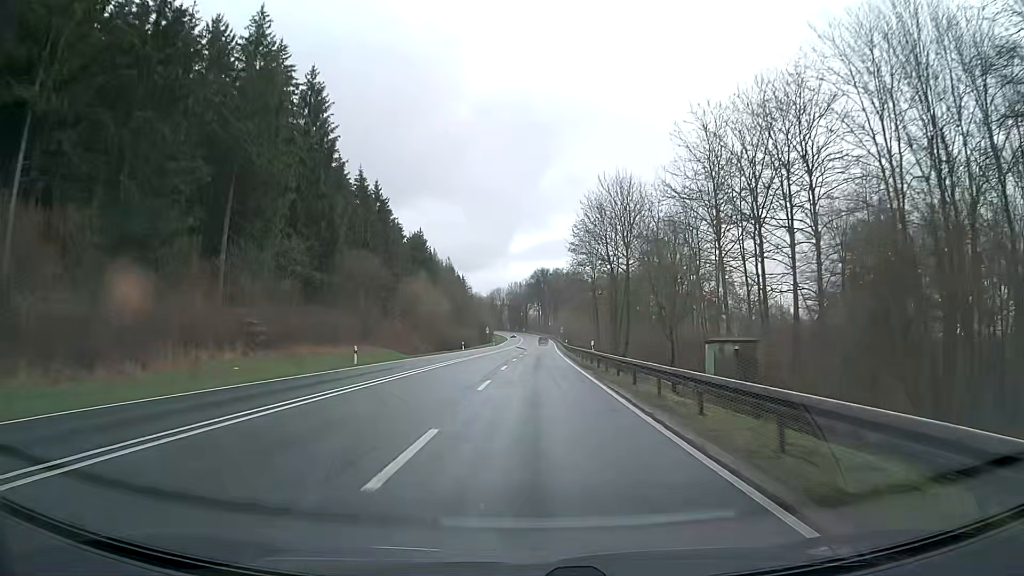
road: primary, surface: asphalt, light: Day
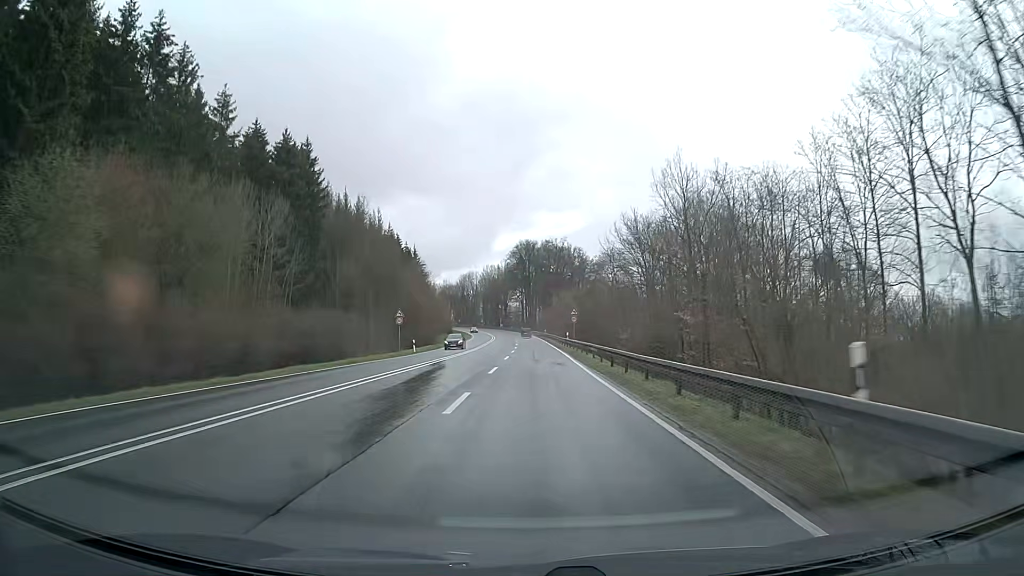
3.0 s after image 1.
(+1.4, +78.2) m; +2°
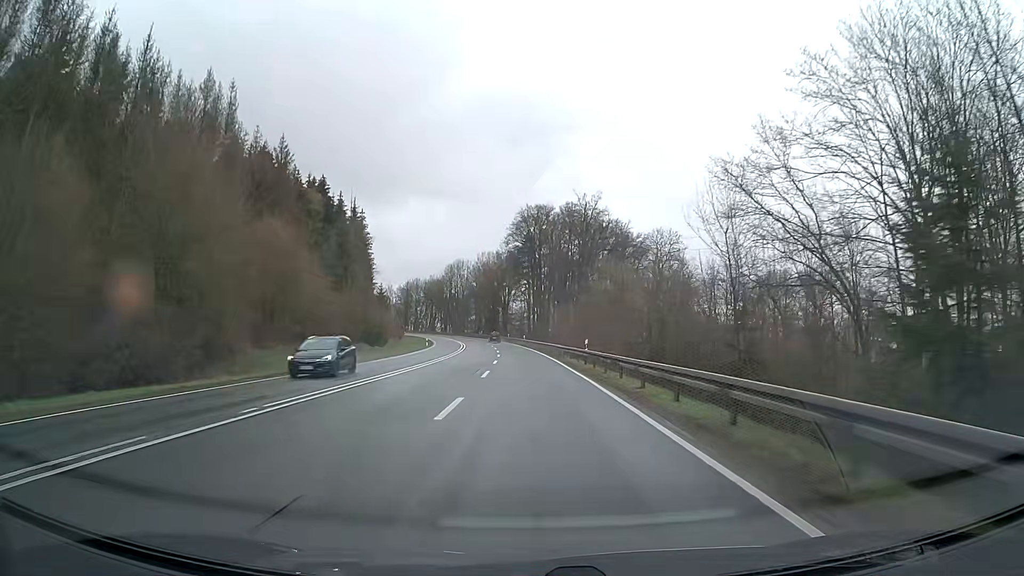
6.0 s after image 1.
(-0.1, +72.1) m; -1°
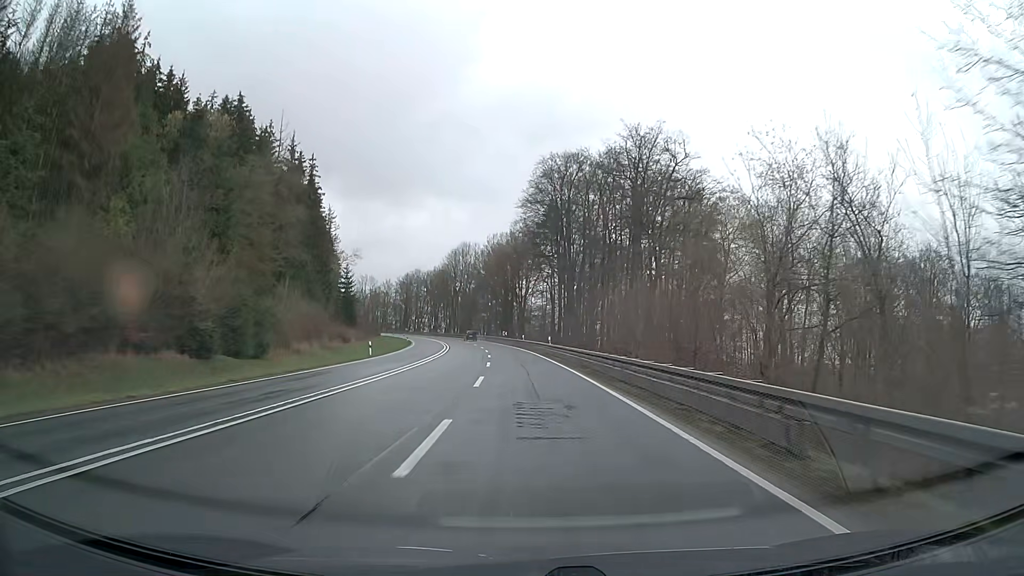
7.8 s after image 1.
(-0.5, +40.0) m; -1°
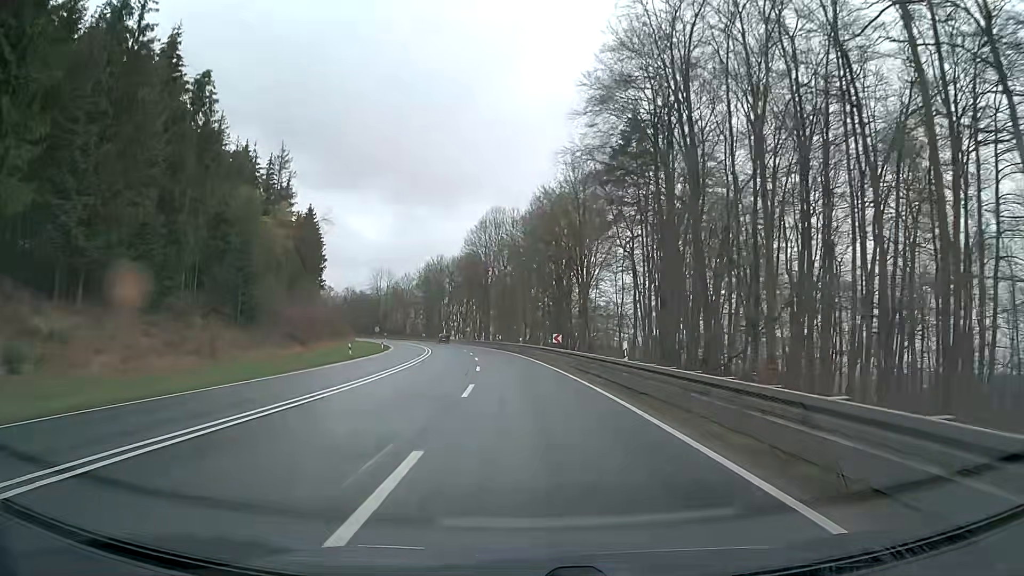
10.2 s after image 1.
(-1.7, +51.1) m; -4°
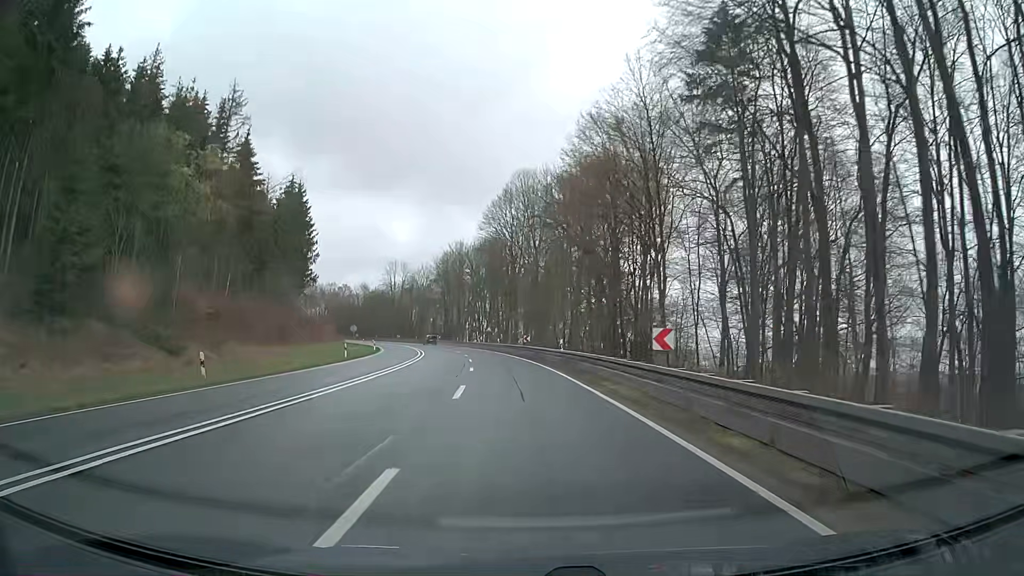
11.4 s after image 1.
(-0.6, +25.0) m; -3°
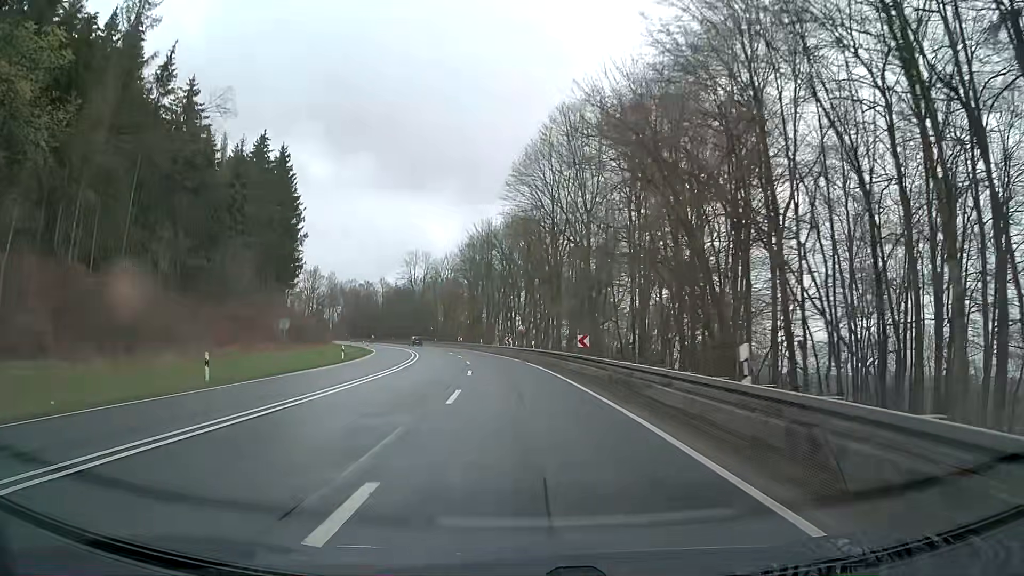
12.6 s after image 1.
(-0.8, +24.9) m; -4°
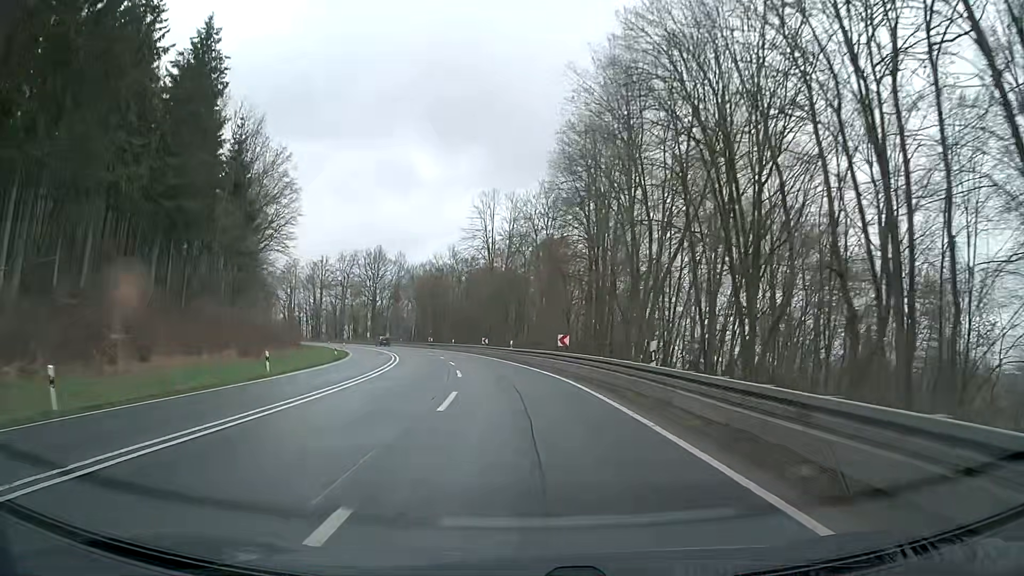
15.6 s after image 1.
(-5.1, +61.8) m; -10°
(0, +10) (-1, +20) (-2, +30) (-3, +40) (-5, +50) (-7, +59) (-9, +69) (-12, +79) (-15, +88) (-19, +98) m
